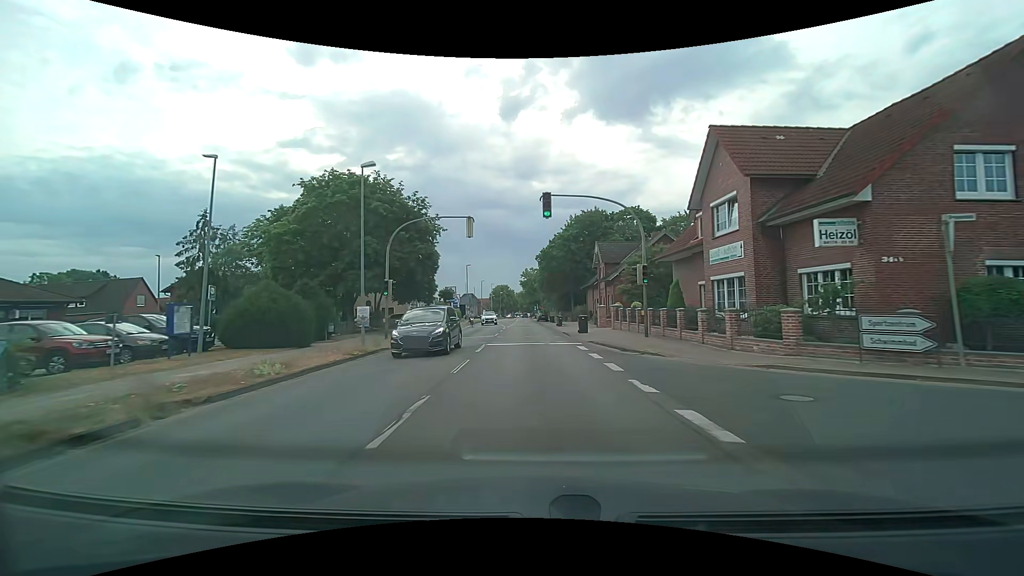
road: secondary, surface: asphalt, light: Day
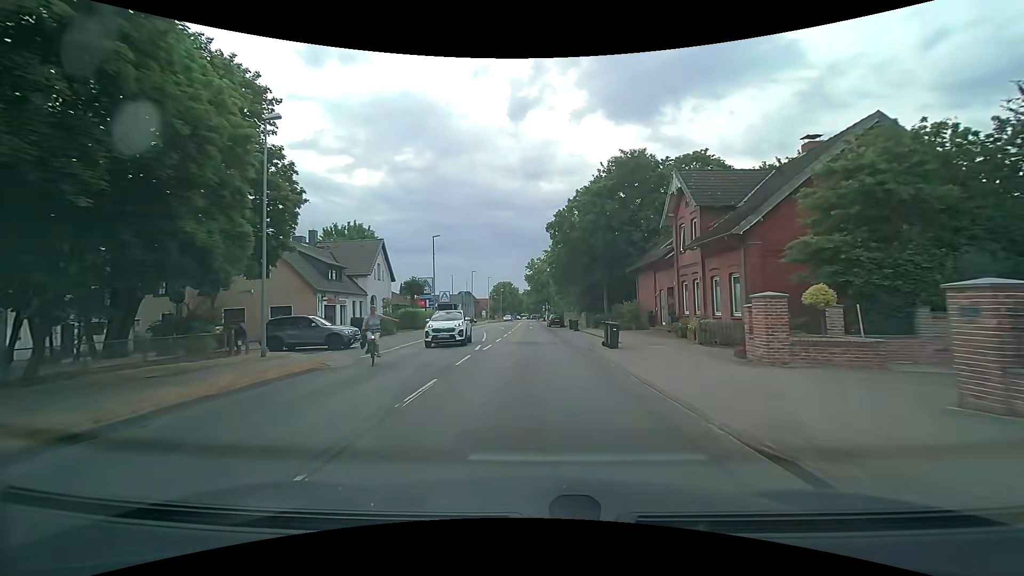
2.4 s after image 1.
(-0.3, +27.3) m; 0°
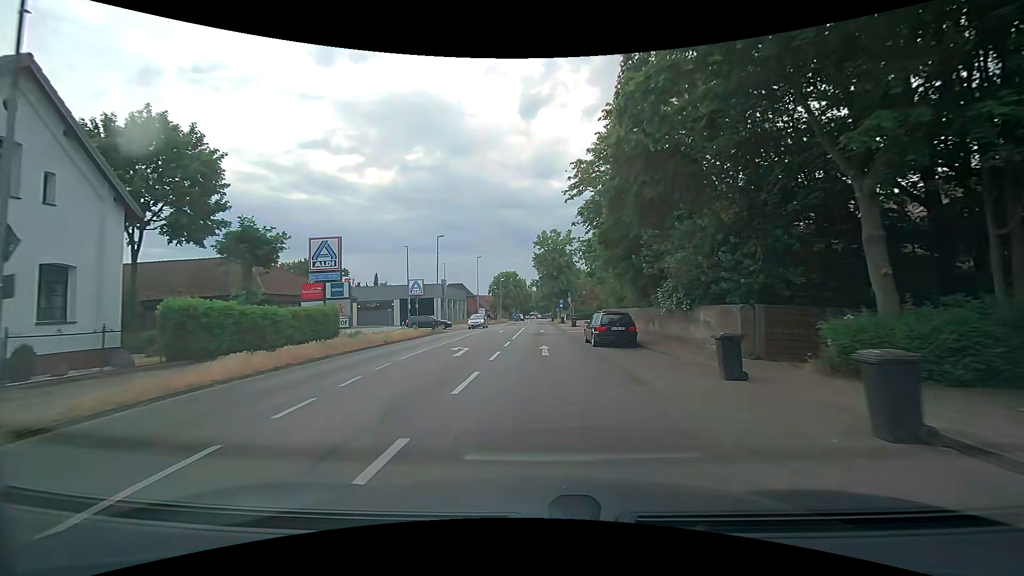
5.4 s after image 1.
(-0.6, +35.0) m; -2°
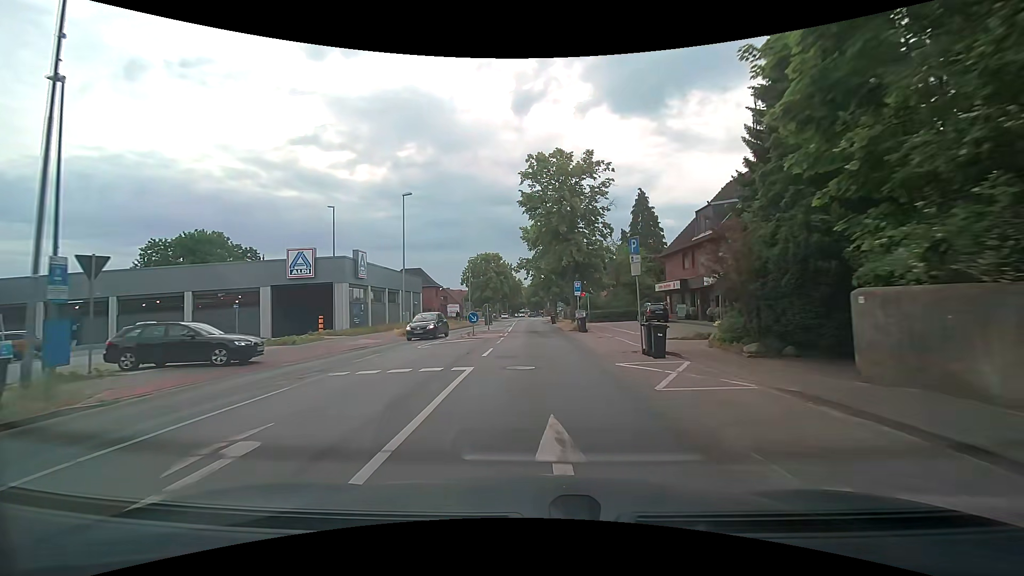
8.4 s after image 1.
(+0.4, +35.3) m; +1°
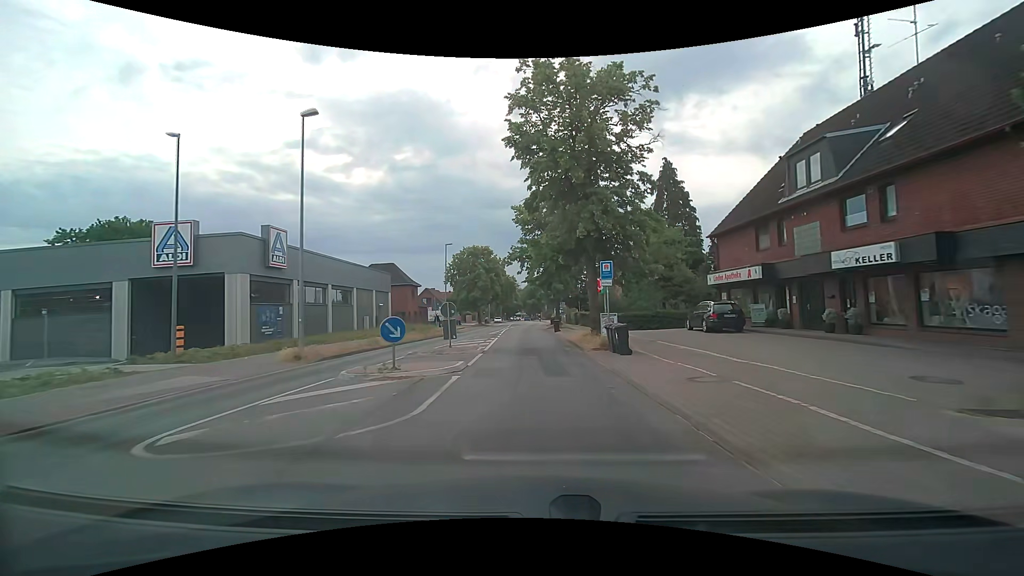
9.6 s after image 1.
(+0.2, +14.1) m; +1°
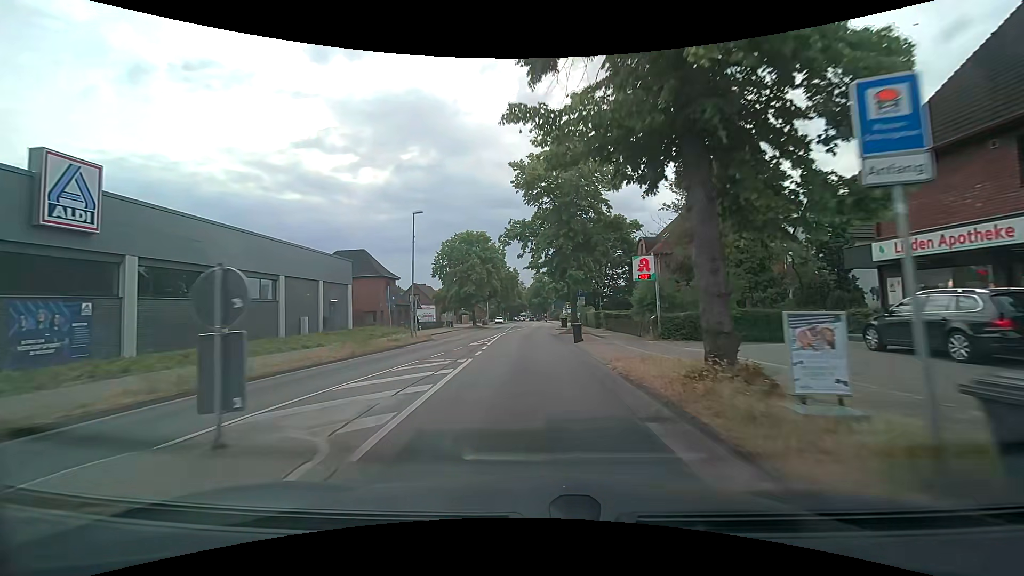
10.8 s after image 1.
(0.0, +14.1) m; 0°
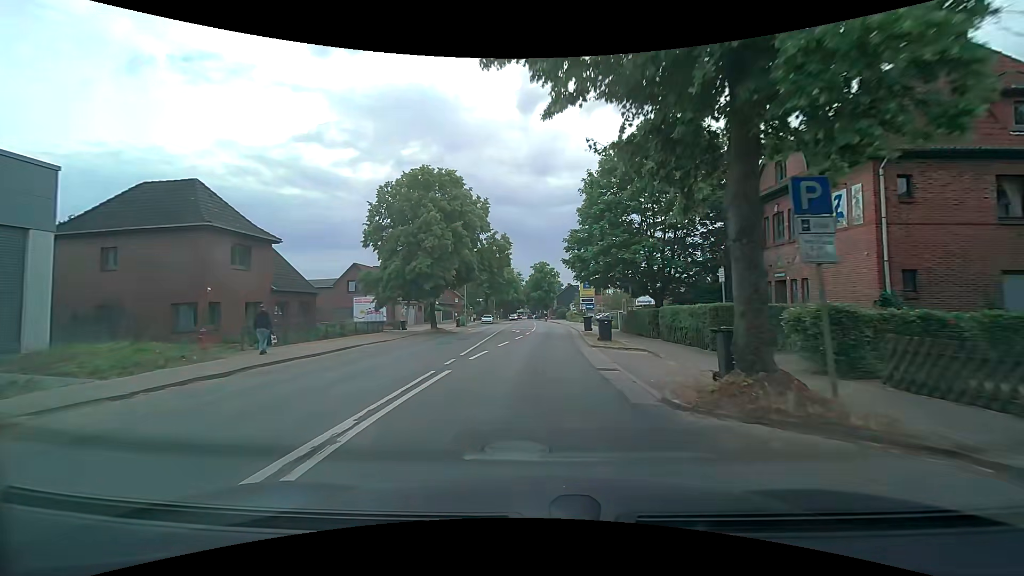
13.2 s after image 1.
(-0.4, +27.6) m; 0°
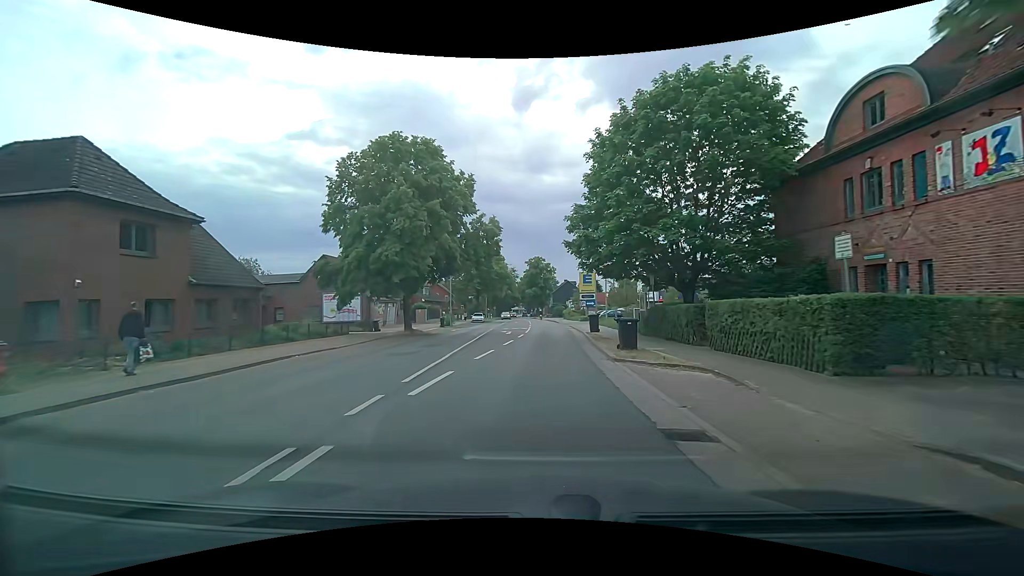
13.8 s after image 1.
(0.0, +6.6) m; 0°
(0, +10) (0, +20) (0, +30) (+1, +40) (+1, +50) (+1, +60) (+1, +70) (0, +80) (0, +90) (-1, +100) m
